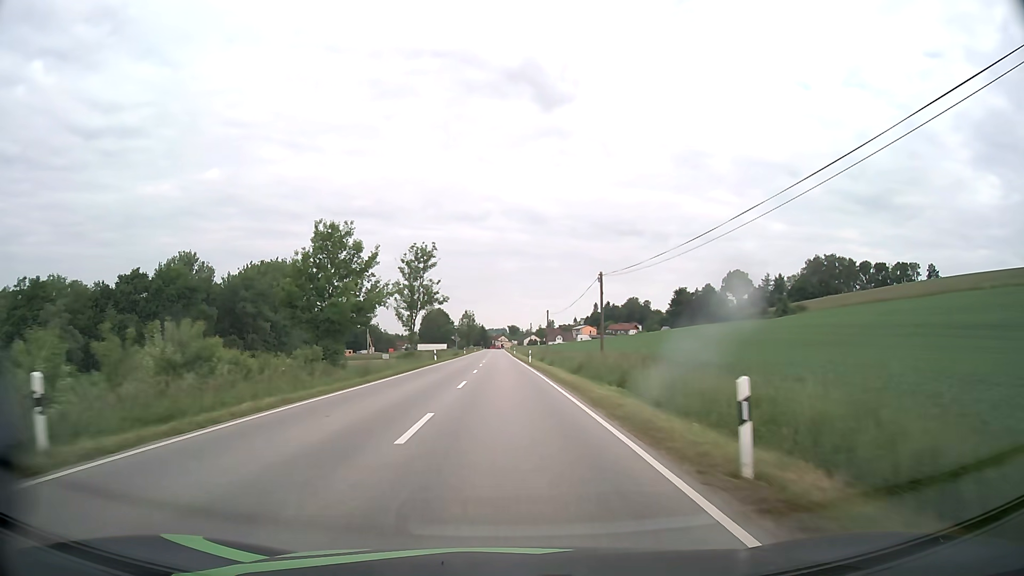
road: secondary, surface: asphalt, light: Day
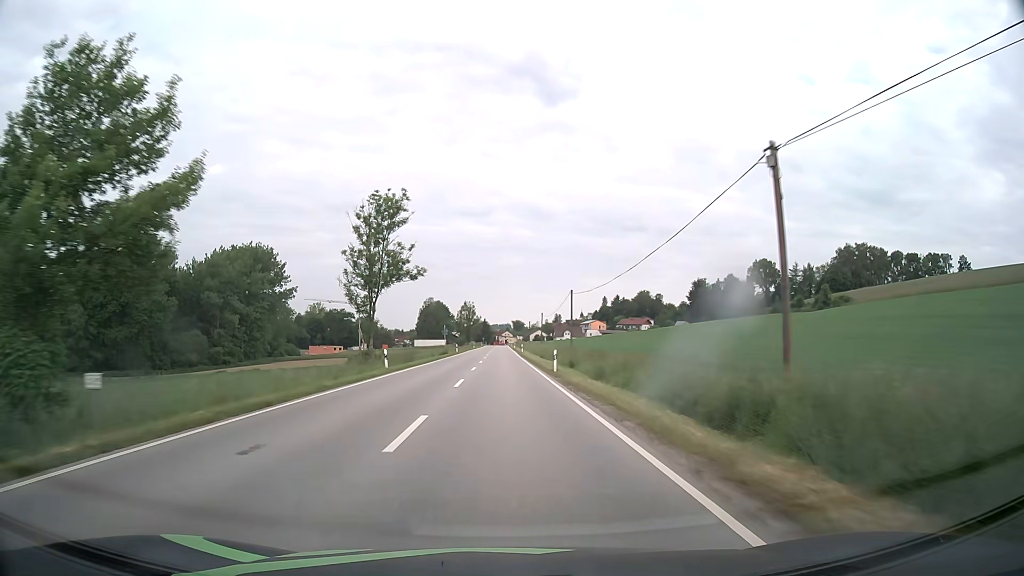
(-0.1, +24.9) m; 0°
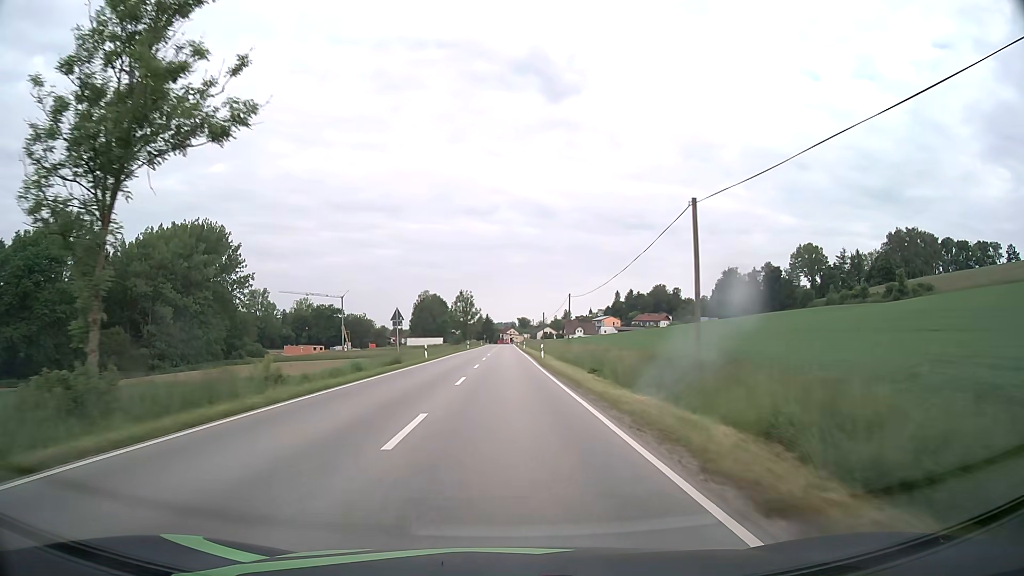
(-0.1, +35.7) m; 0°
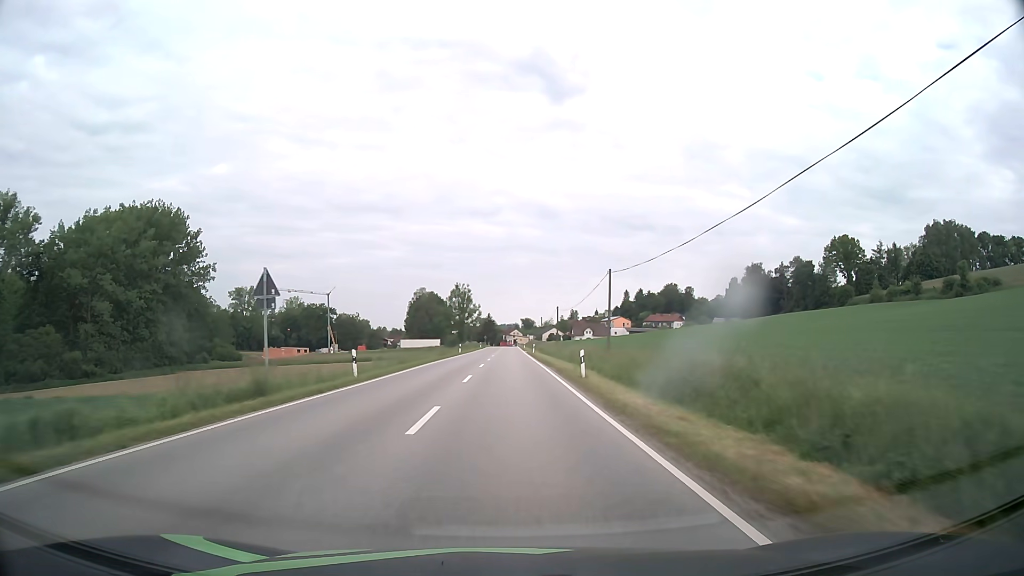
(-0.1, +22.5) m; 0°
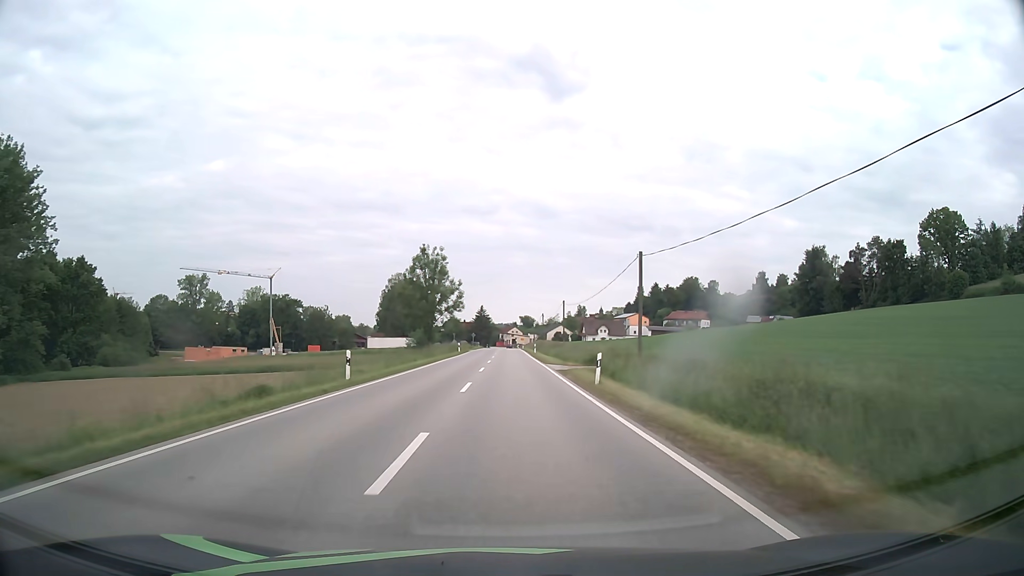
(0.0, +51.5) m; 0°
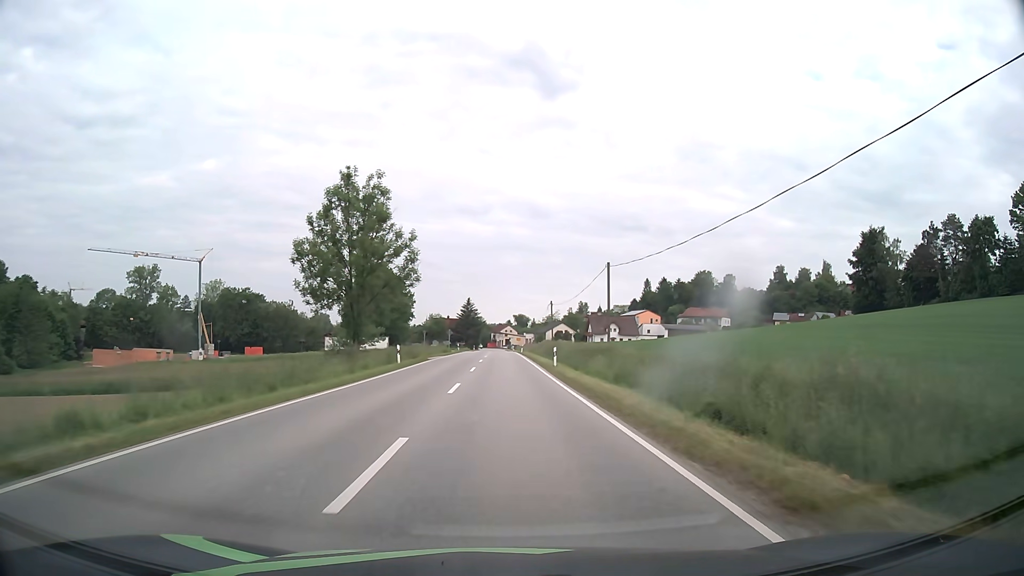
(+0.2, +36.4) m; +1°
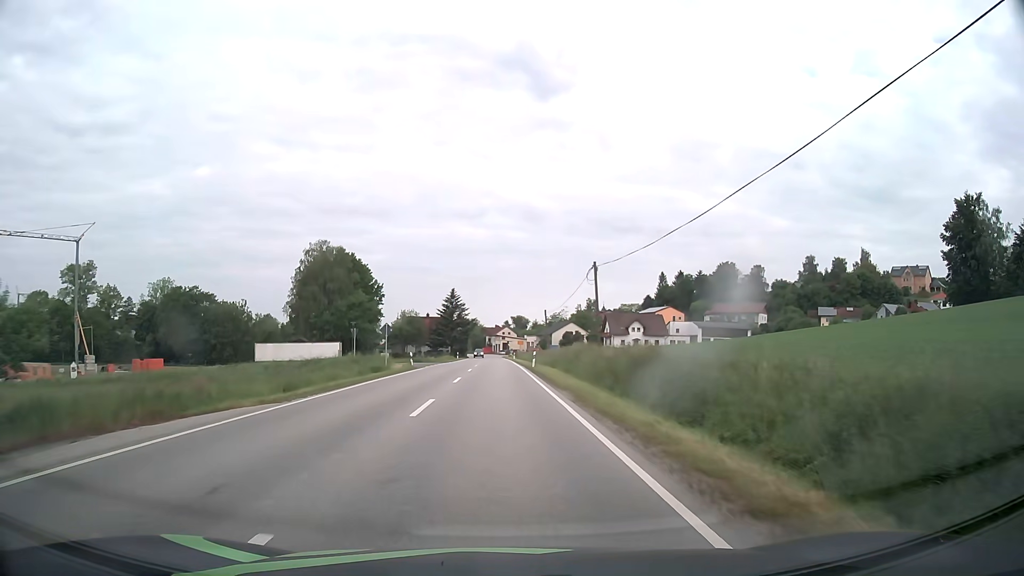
(+0.1, +40.5) m; 0°
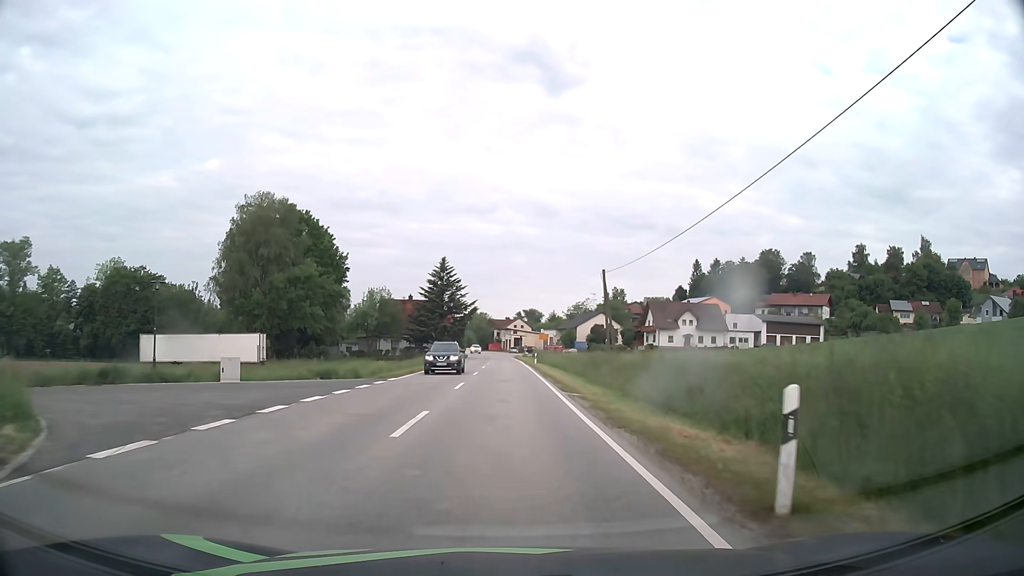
(-0.4, +38.7) m; -1°
